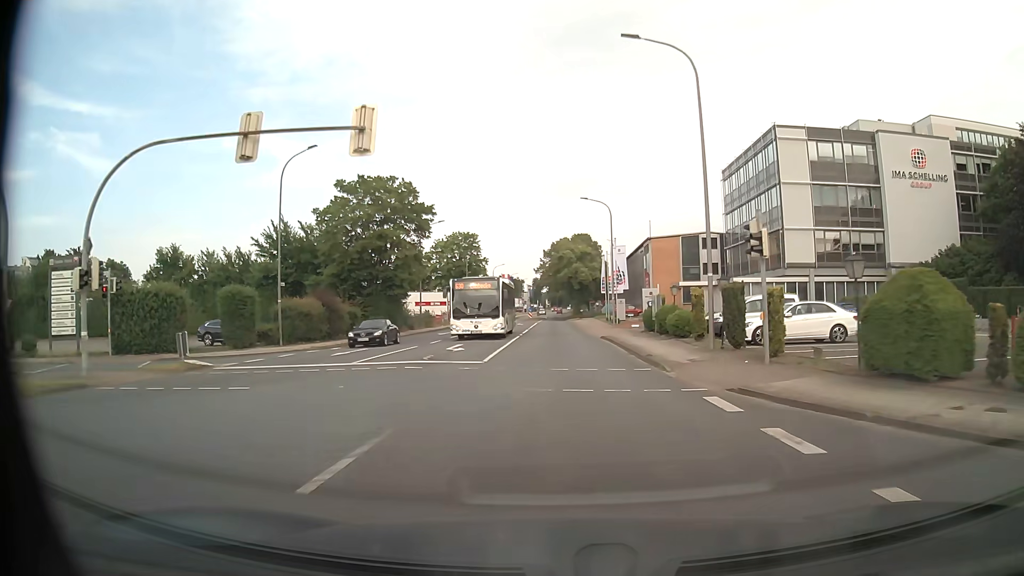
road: tertiary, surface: asphalt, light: Day
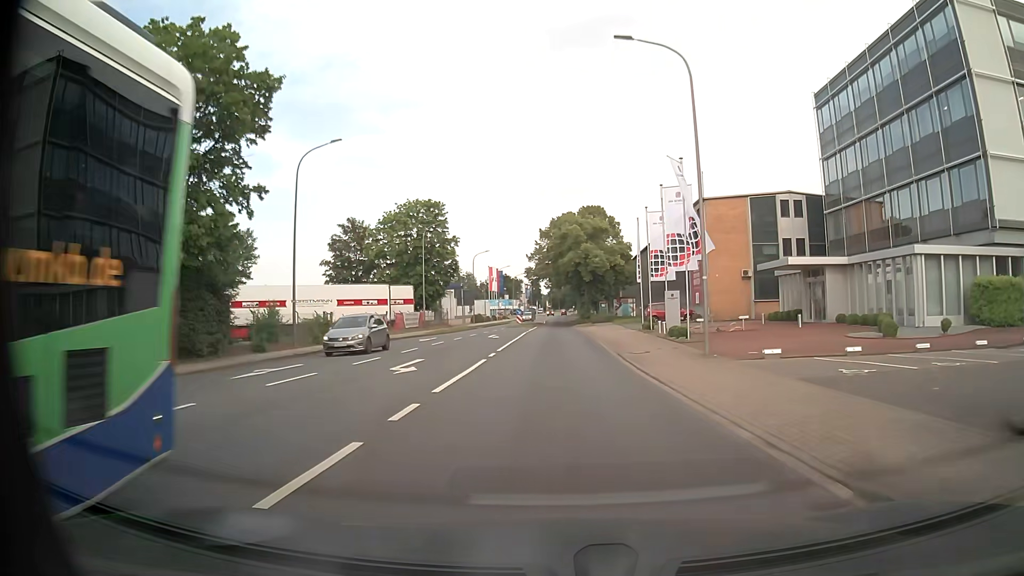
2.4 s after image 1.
(0.0, +30.2) m; 0°
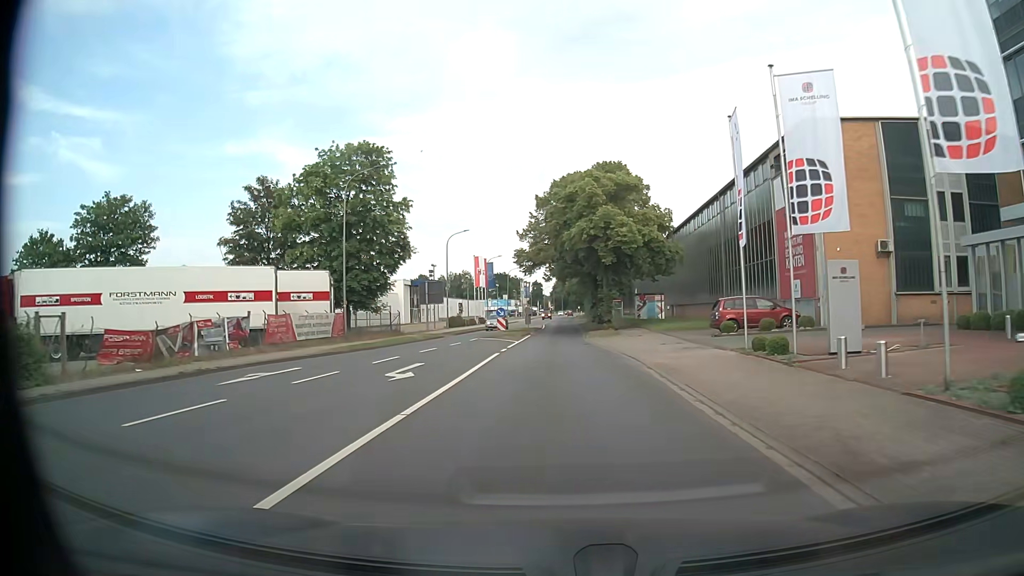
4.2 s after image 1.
(-0.1, +23.5) m; 0°
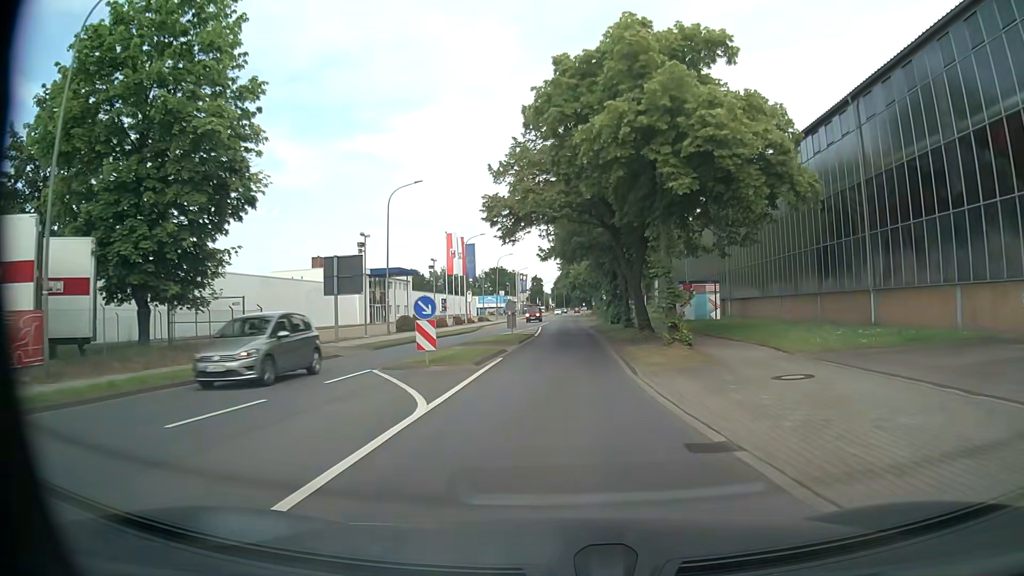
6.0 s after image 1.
(-0.2, +24.1) m; 0°
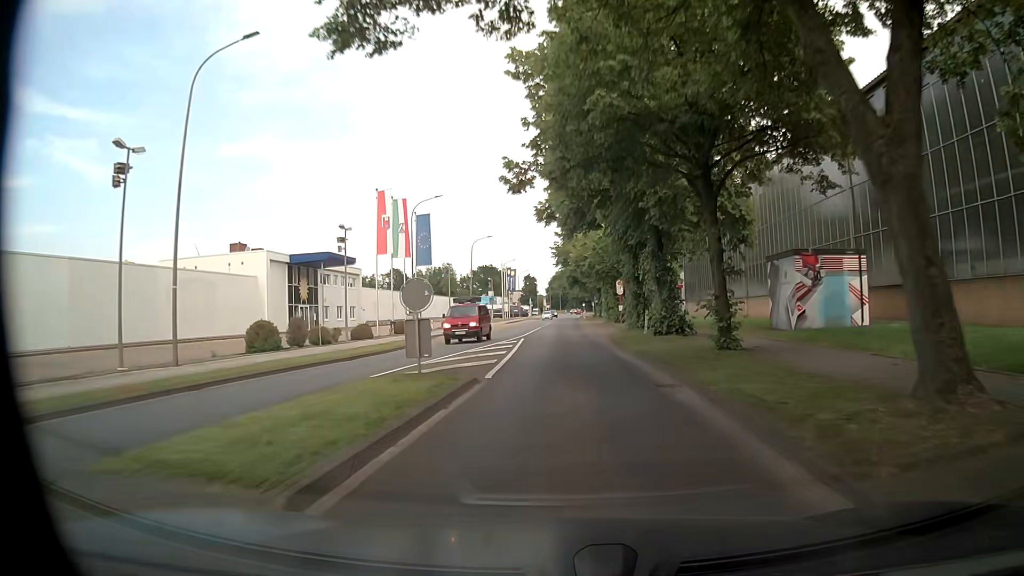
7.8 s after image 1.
(+0.1, +24.4) m; -1°
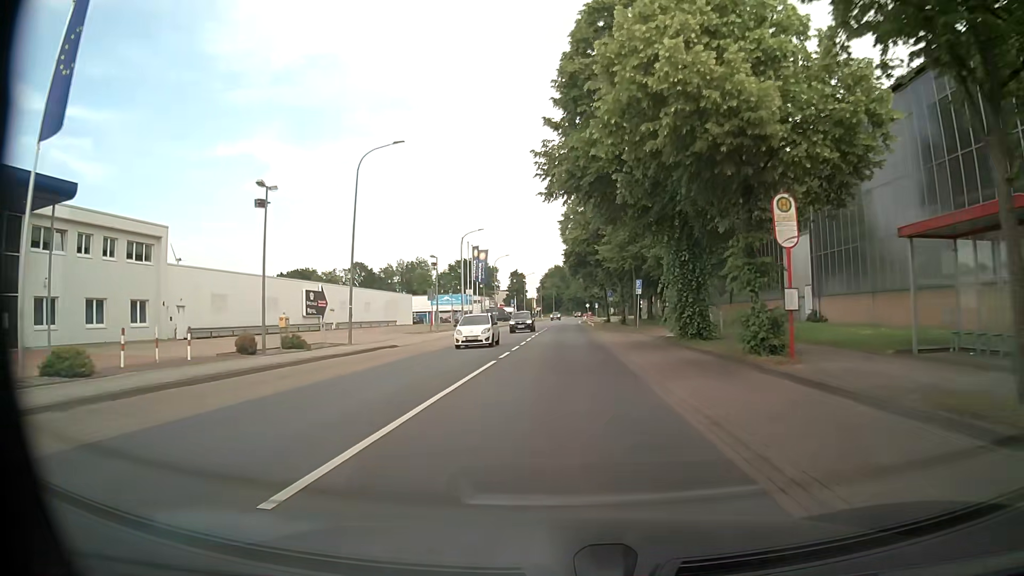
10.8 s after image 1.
(+0.7, +40.8) m; +2°
